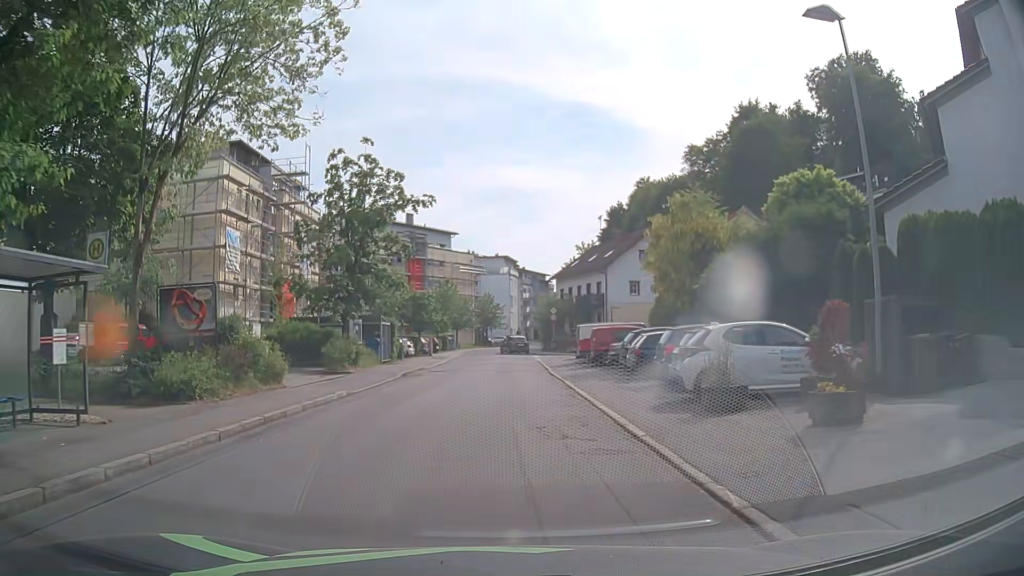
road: residential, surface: asphalt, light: Day
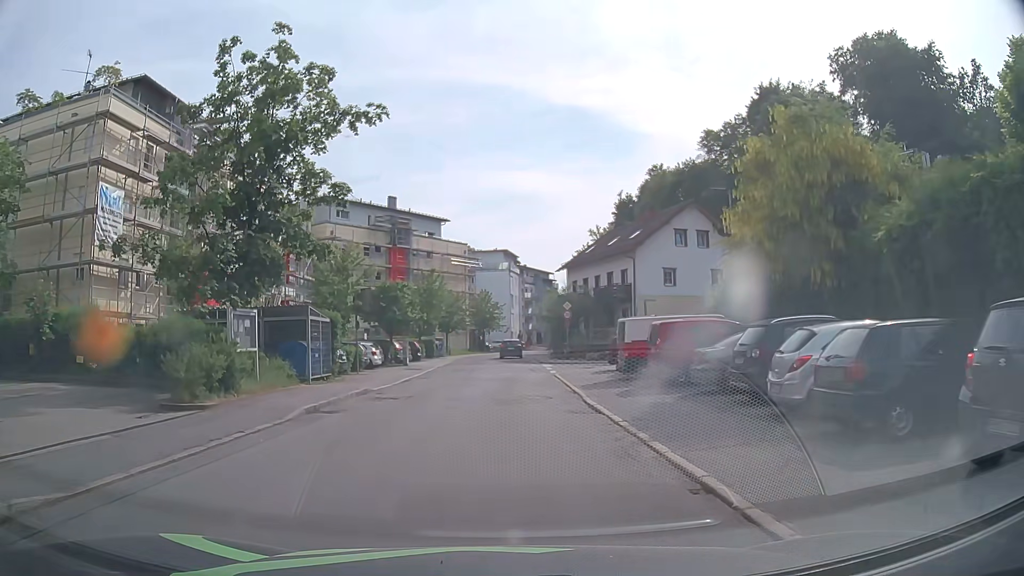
(-0.1, +13.3) m; 0°
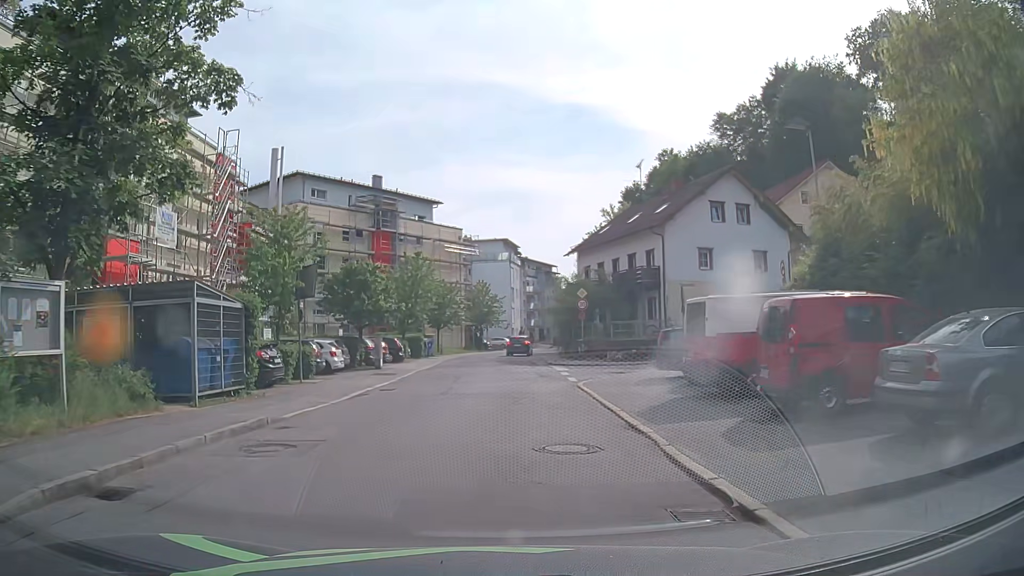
(0.0, +8.7) m; 0°
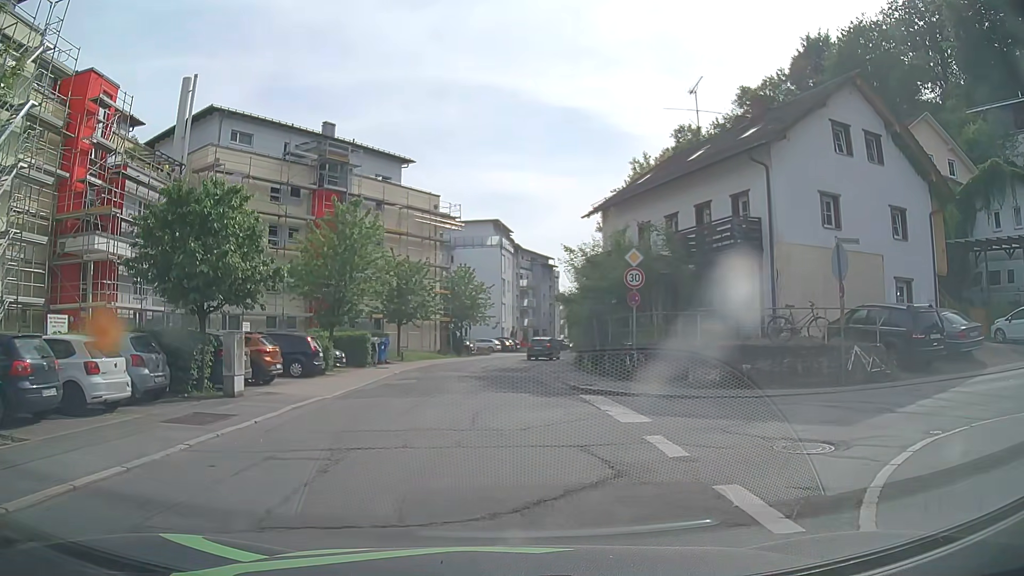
(+0.1, +16.3) m; +2°
